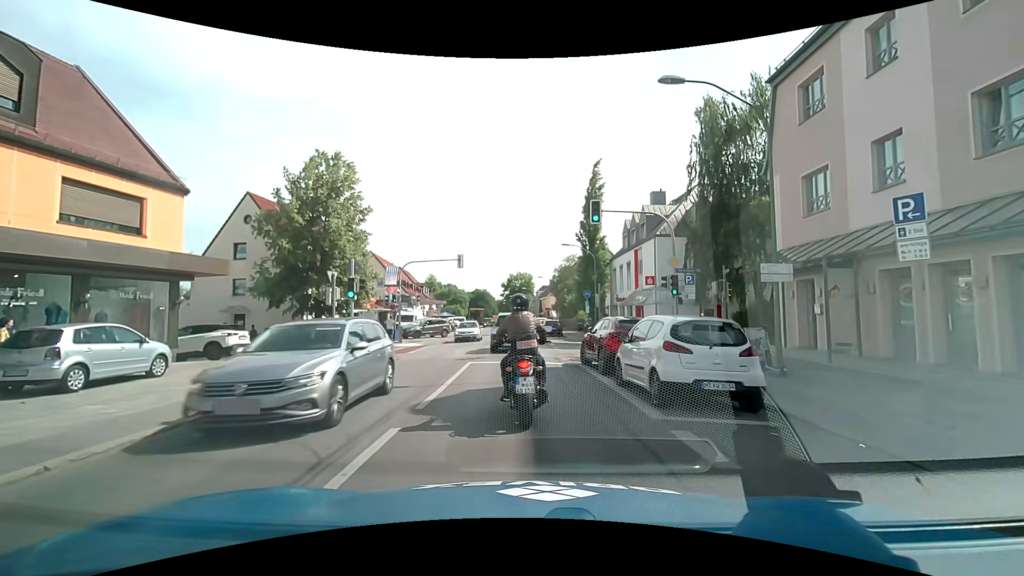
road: secondary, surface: asphalt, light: Day
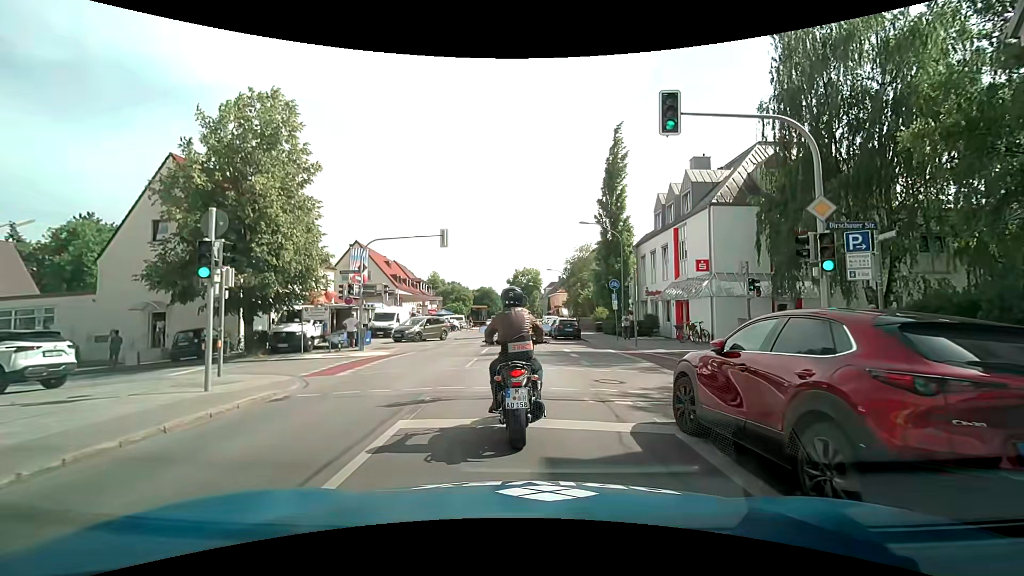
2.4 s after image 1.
(-0.1, +9.3) m; 0°
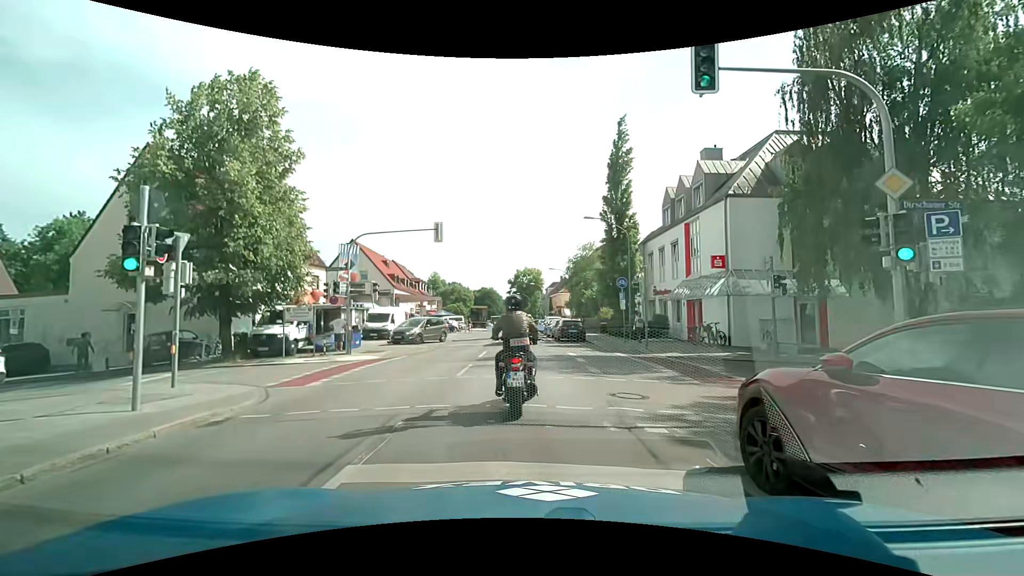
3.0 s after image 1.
(0.0, +2.0) m; -1°
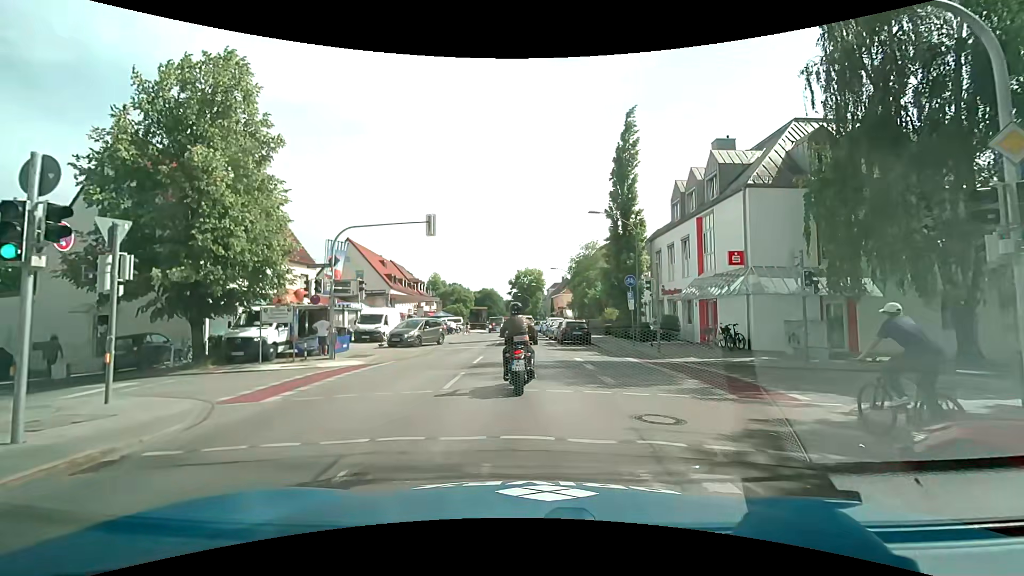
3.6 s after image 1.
(0.0, +2.1) m; +1°
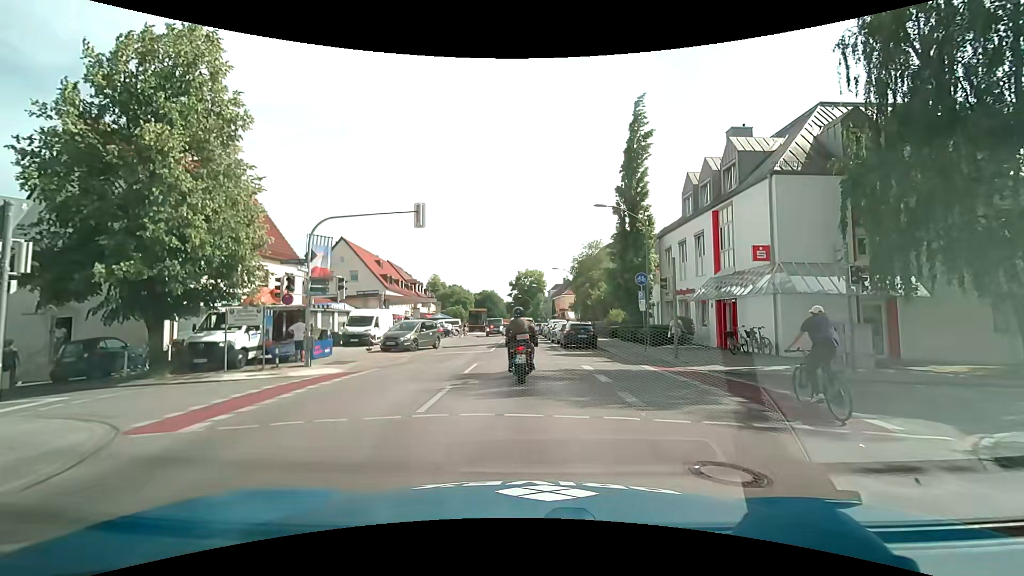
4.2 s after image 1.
(0.0, +2.5) m; -2°
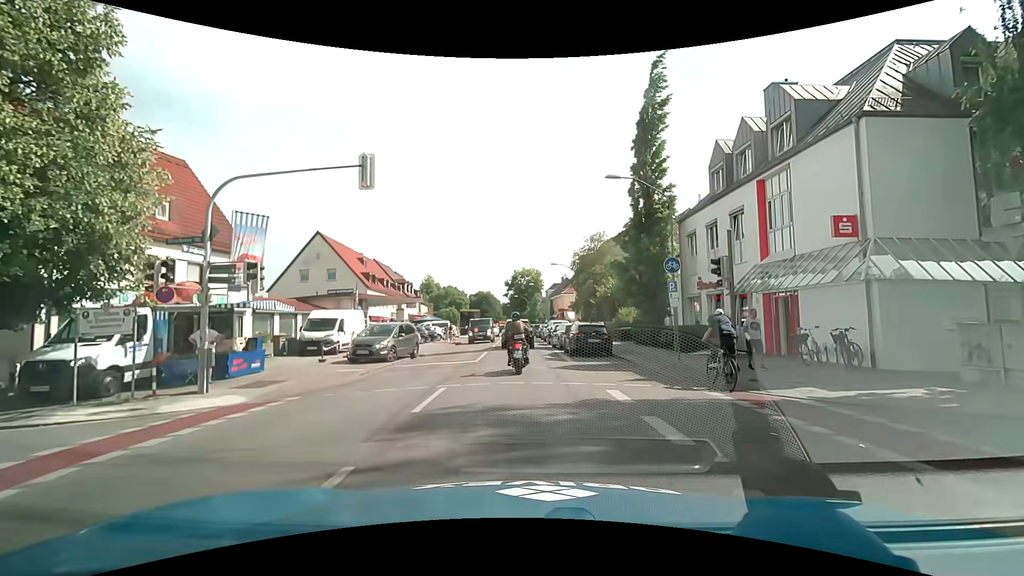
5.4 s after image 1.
(+0.1, +5.9) m; 0°
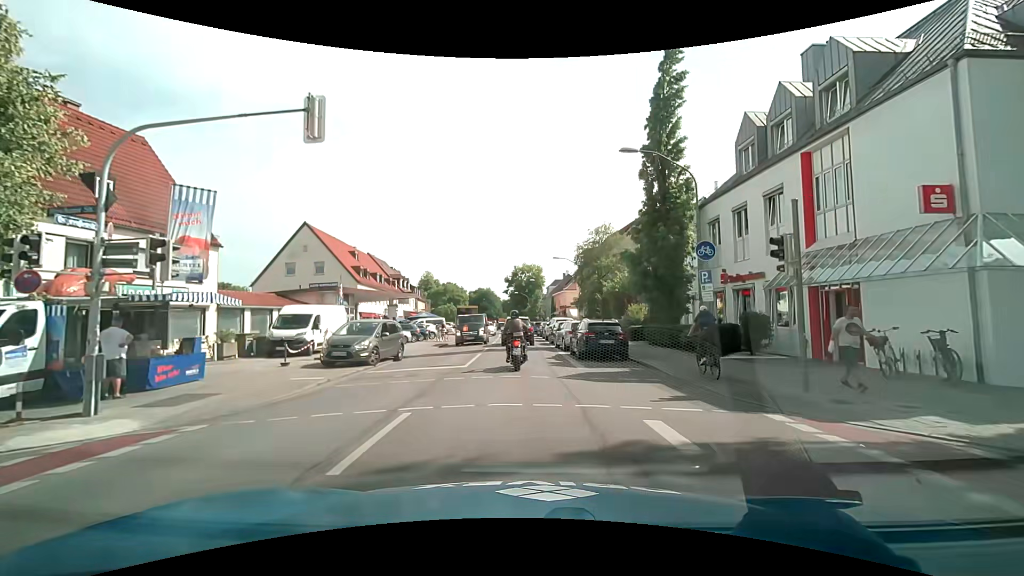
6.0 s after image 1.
(0.0, +3.3) m; +2°
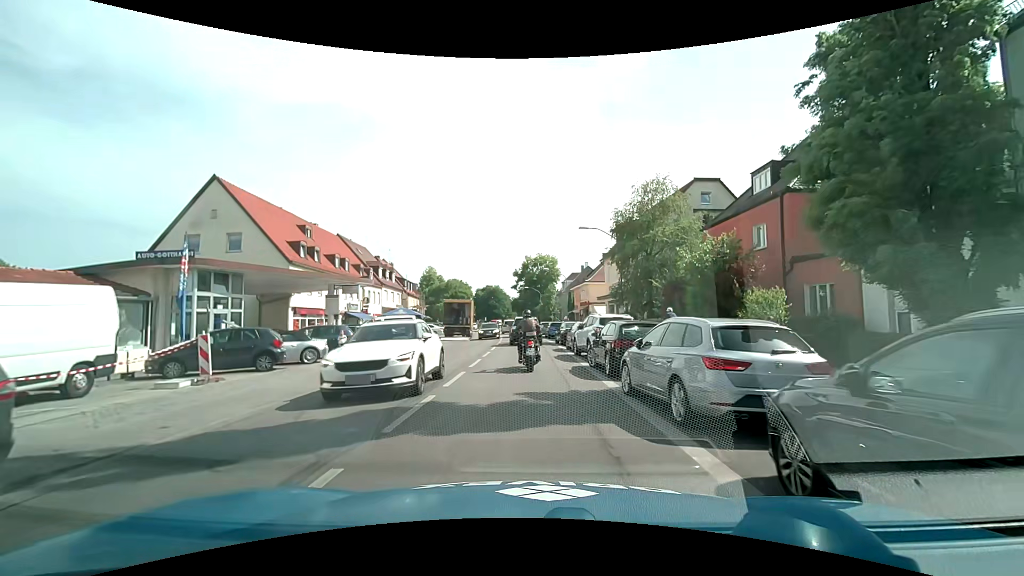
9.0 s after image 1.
(-0.4, +17.0) m; -3°
(0, +10) (0, +20) (0, +30) (0, +40) (0, +50) (-1, +60) (-2, +70) (-2, +80) (-2, +90) (-2, +100) m
